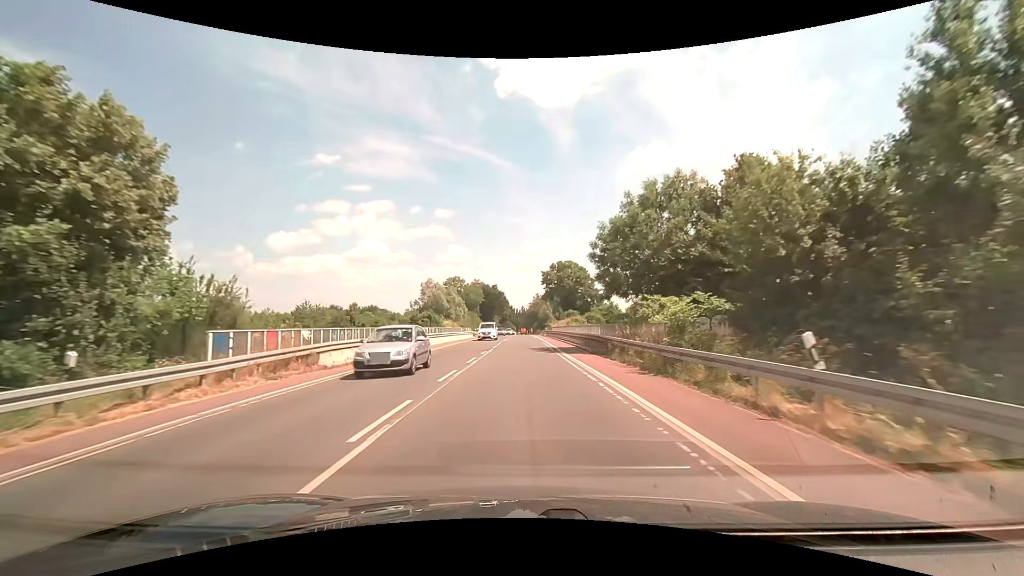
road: secondary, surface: asphalt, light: Day
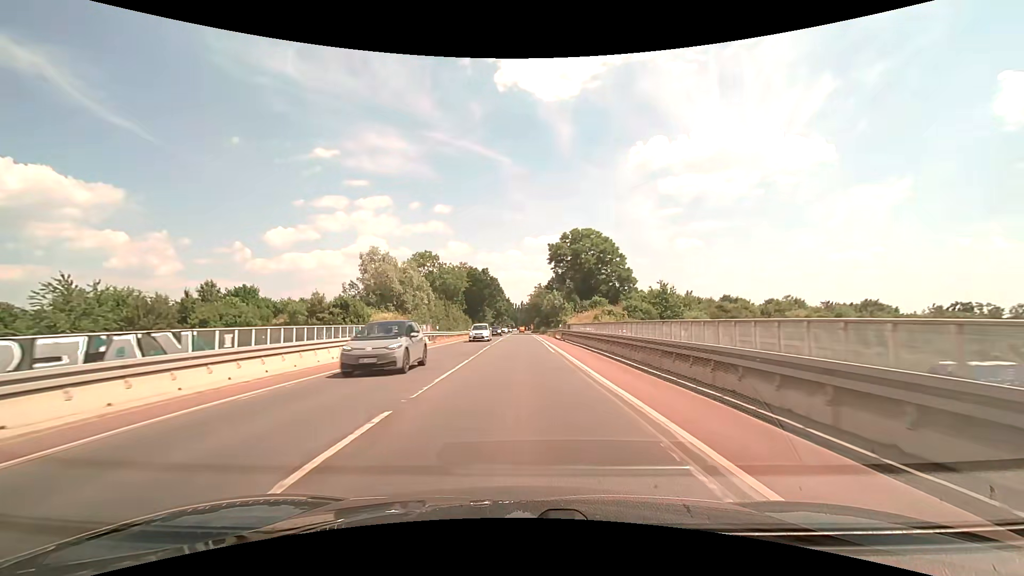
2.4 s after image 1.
(+0.2, +37.3) m; 0°
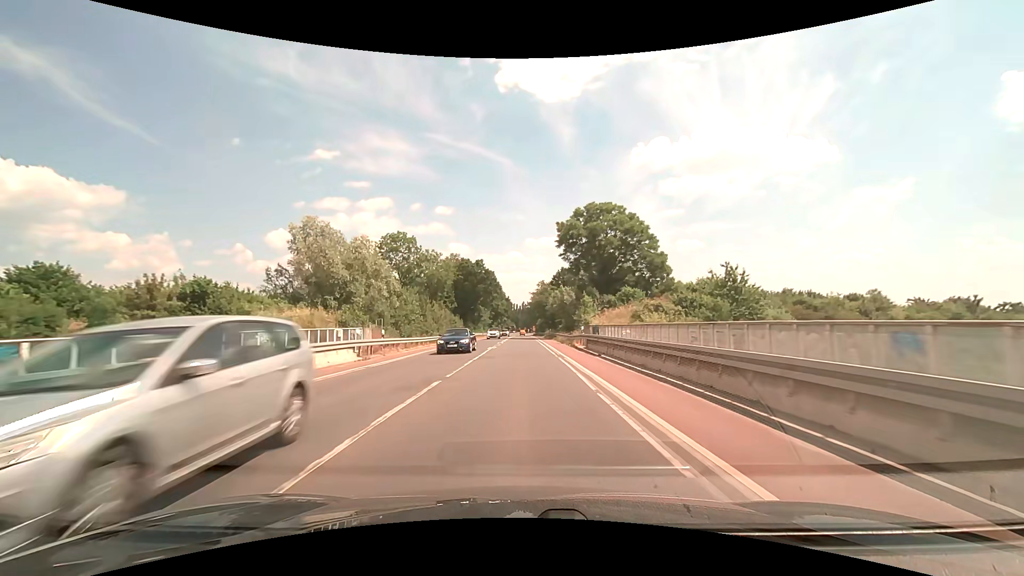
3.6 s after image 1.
(0.0, +19.2) m; 0°
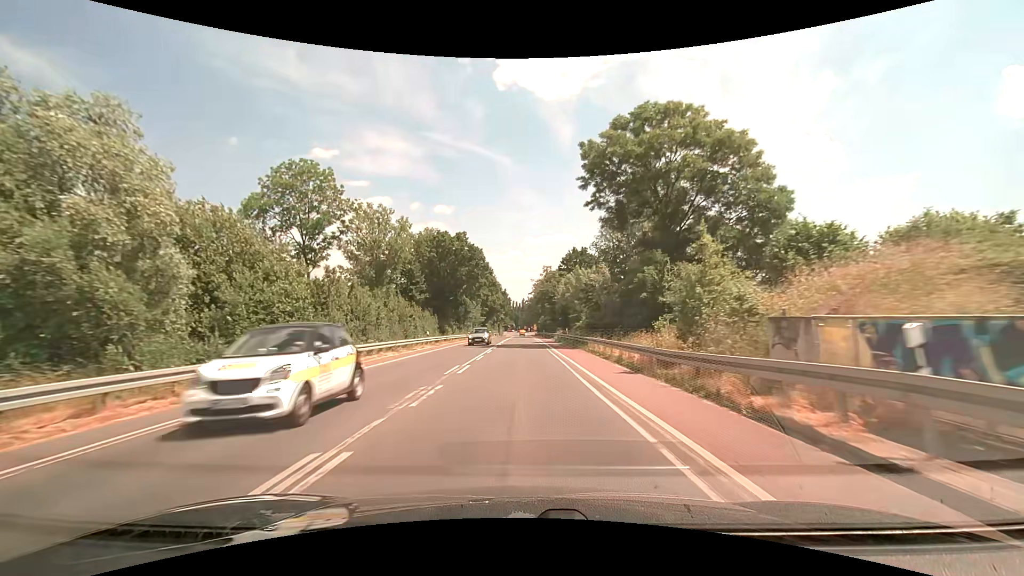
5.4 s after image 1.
(0.0, +29.2) m; 0°
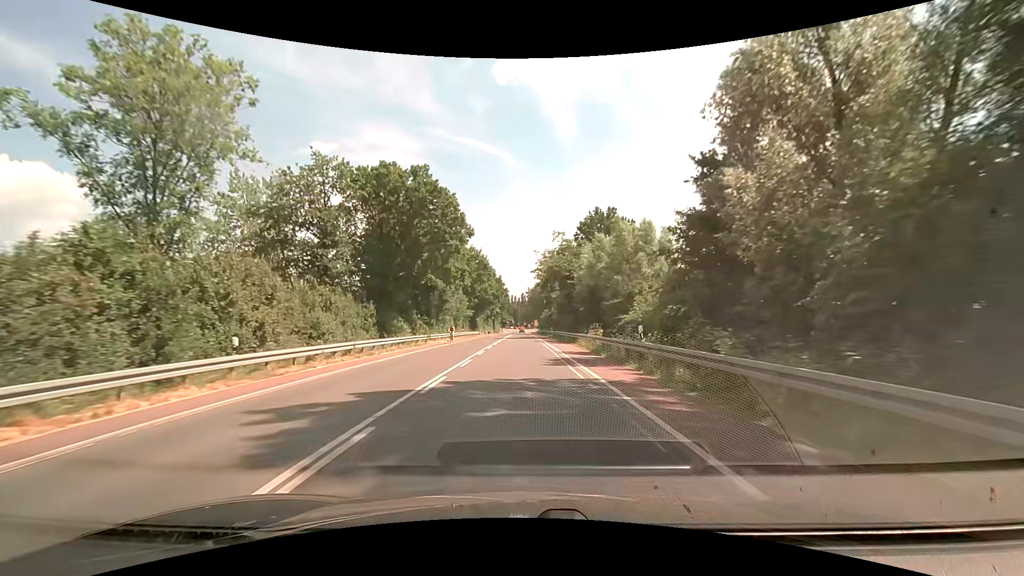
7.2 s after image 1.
(0.0, +29.5) m; 0°
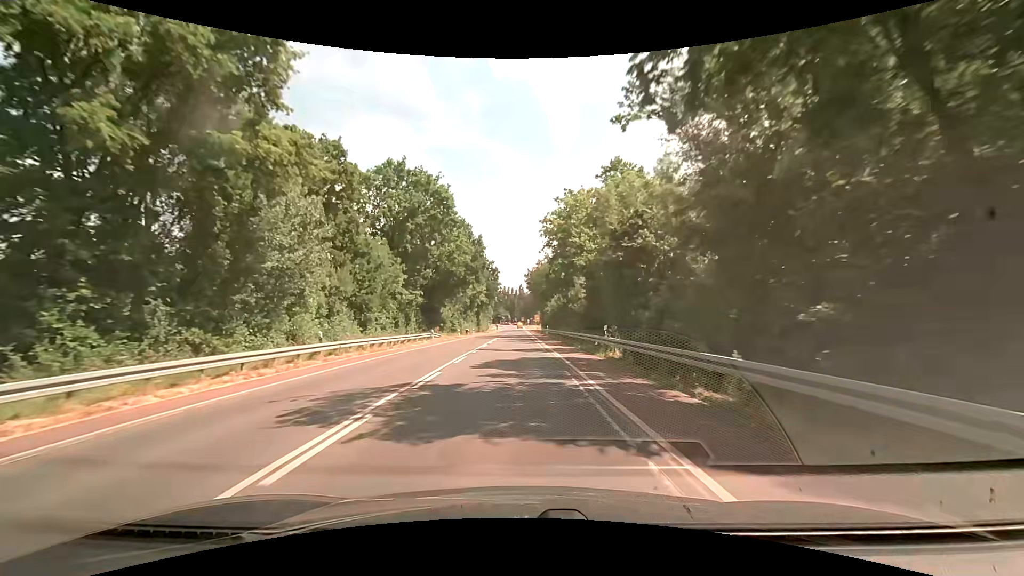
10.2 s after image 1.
(+0.1, +49.0) m; 0°
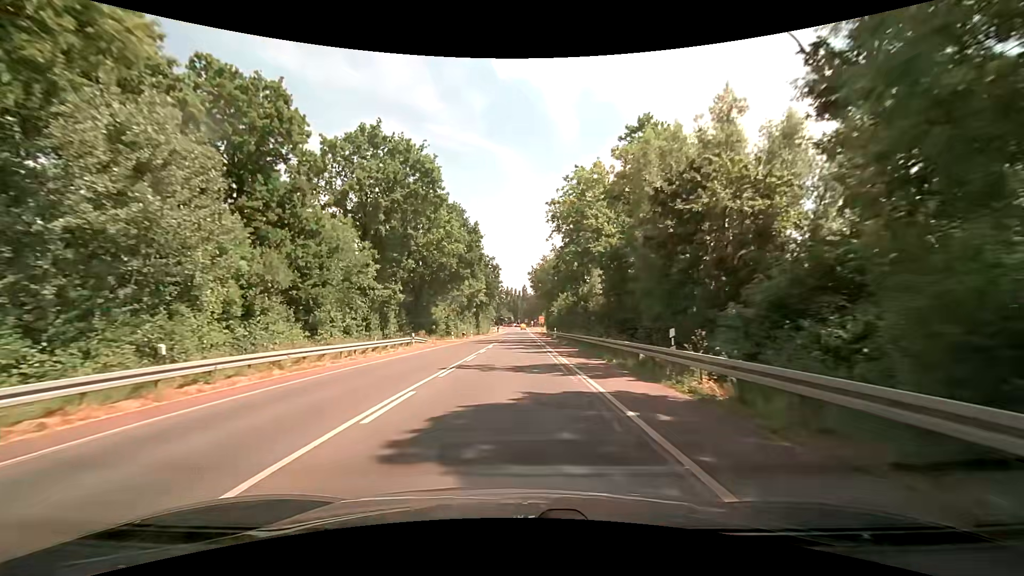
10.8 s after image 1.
(0.0, +9.9) m; 0°
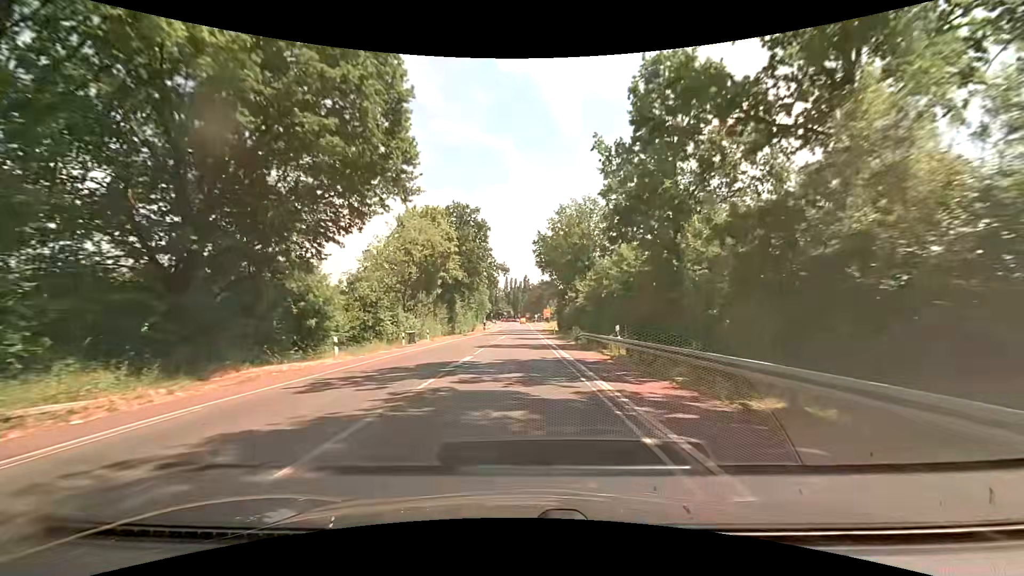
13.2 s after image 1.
(-0.3, +39.7) m; -1°
(0, +10) (0, +20) (+1, +30) (+1, +40) (+1, +50) (+1, +60) (+1, +70) (+1, +80) (+2, +90) (+2, +100) m
